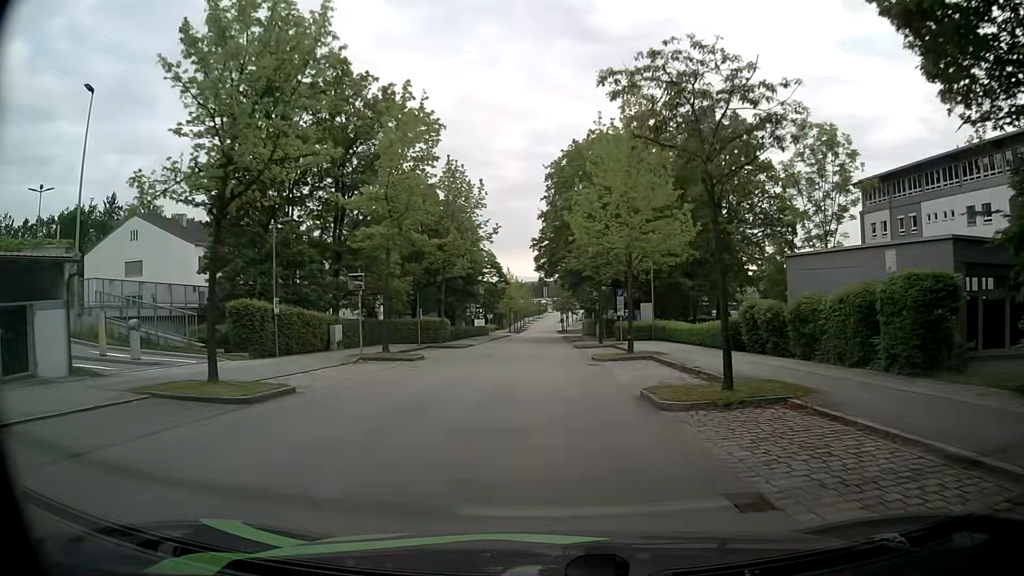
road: secondary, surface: asphalt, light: Day
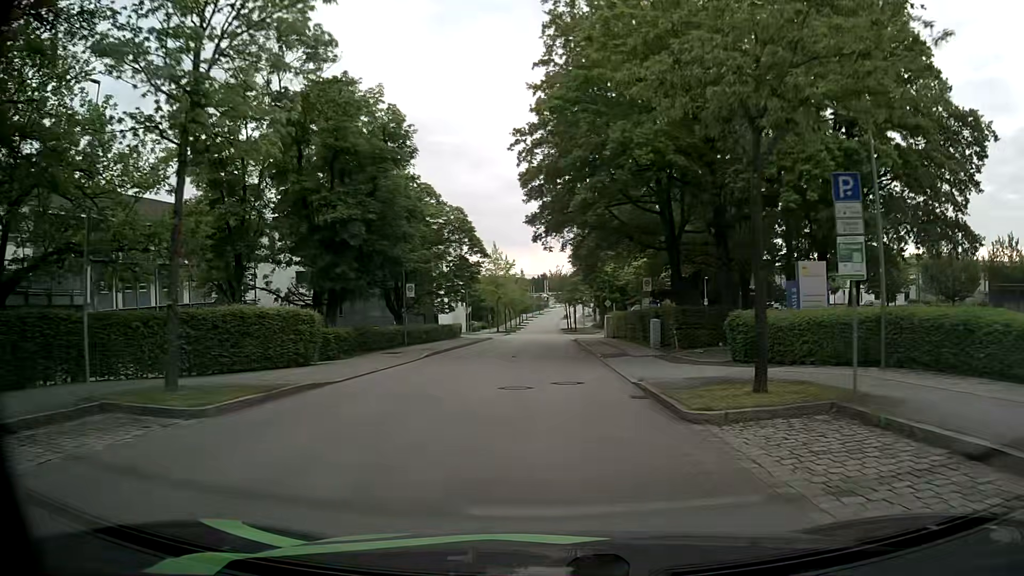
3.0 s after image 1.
(+0.9, +30.0) m; +2°
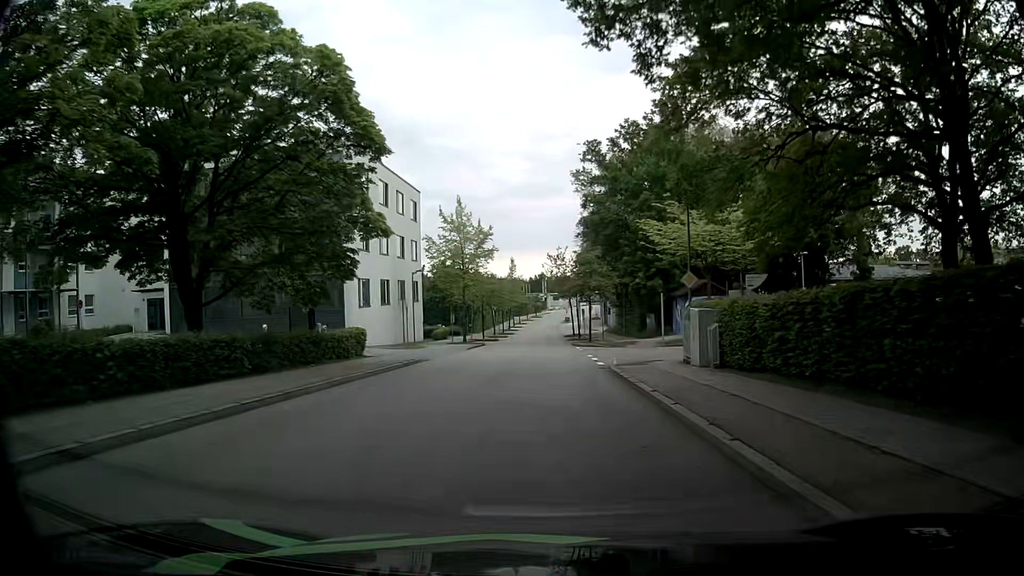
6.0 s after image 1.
(+0.1, +30.4) m; 0°
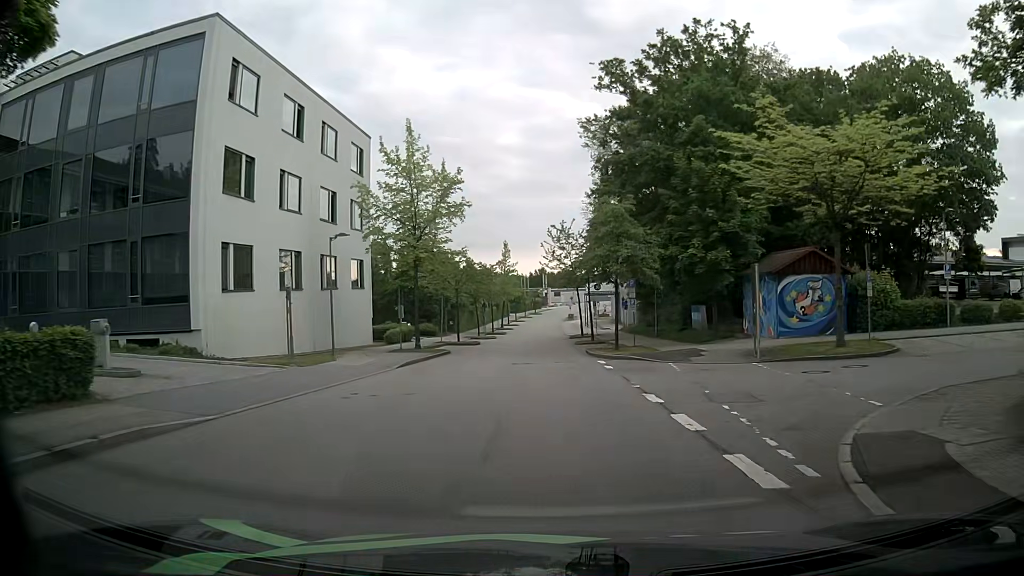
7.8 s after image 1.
(+0.1, +18.2) m; 0°
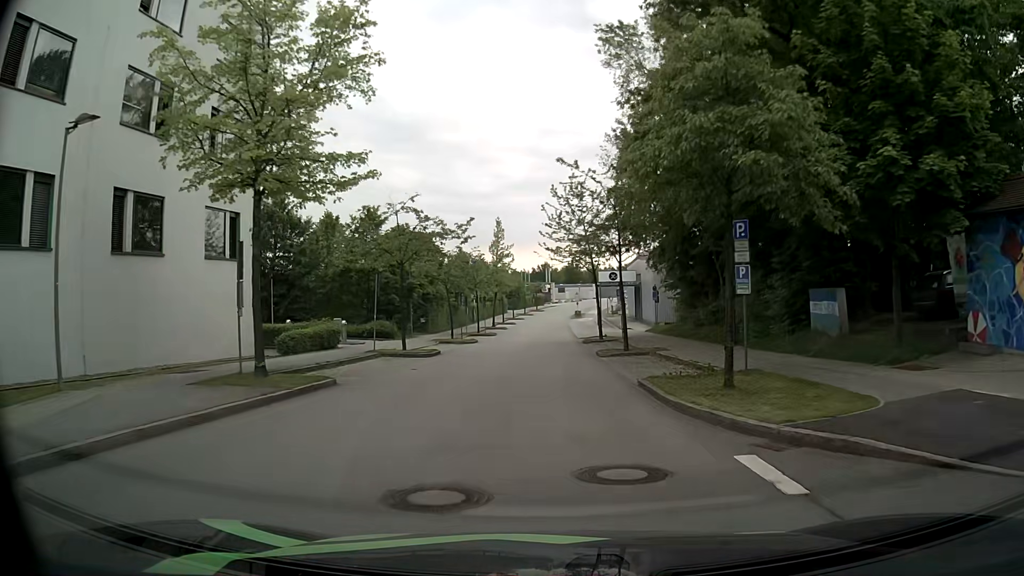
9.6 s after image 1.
(0.0, +18.2) m; 0°
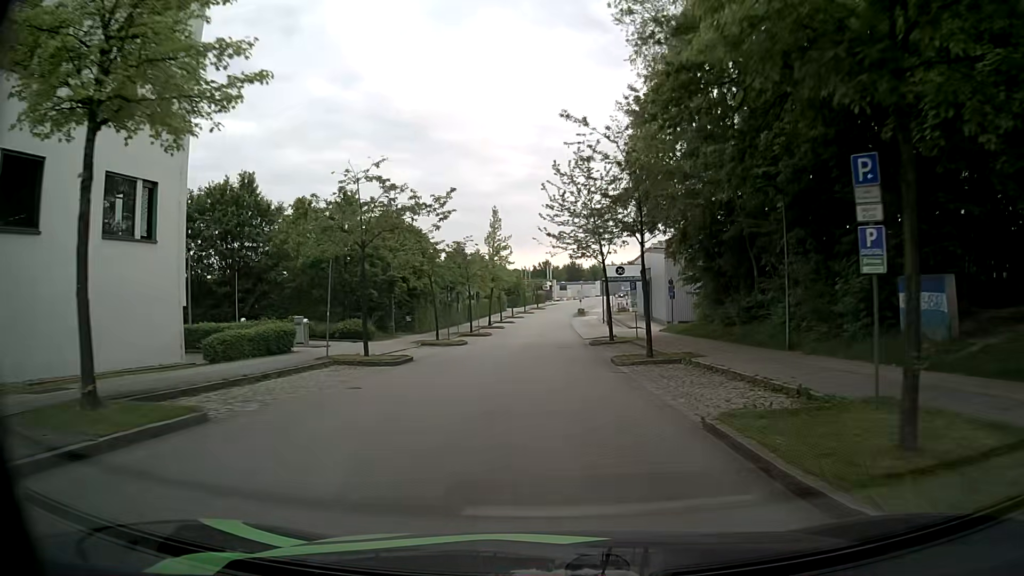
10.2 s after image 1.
(0.0, +6.1) m; 0°
